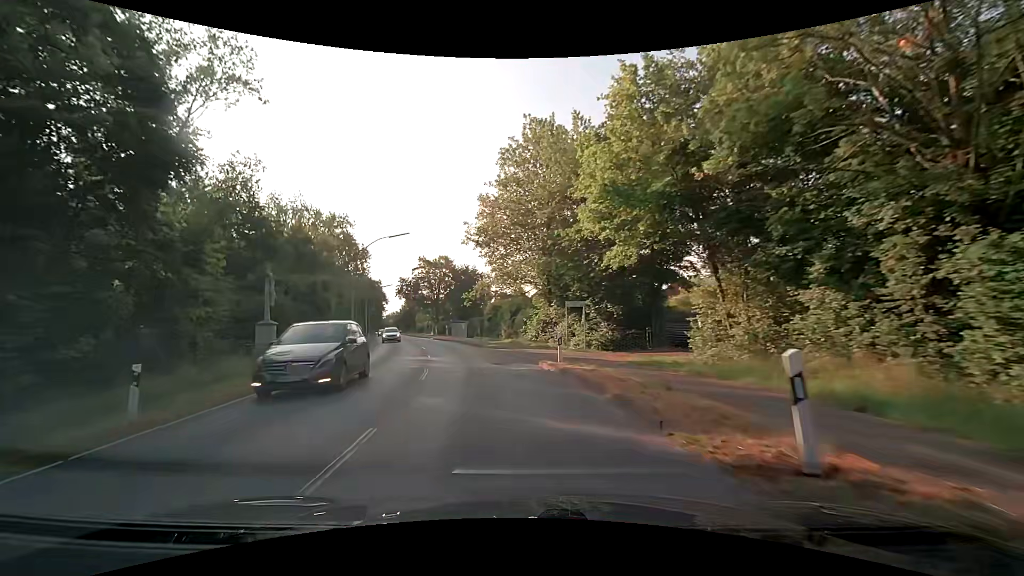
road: secondary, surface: asphalt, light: Day
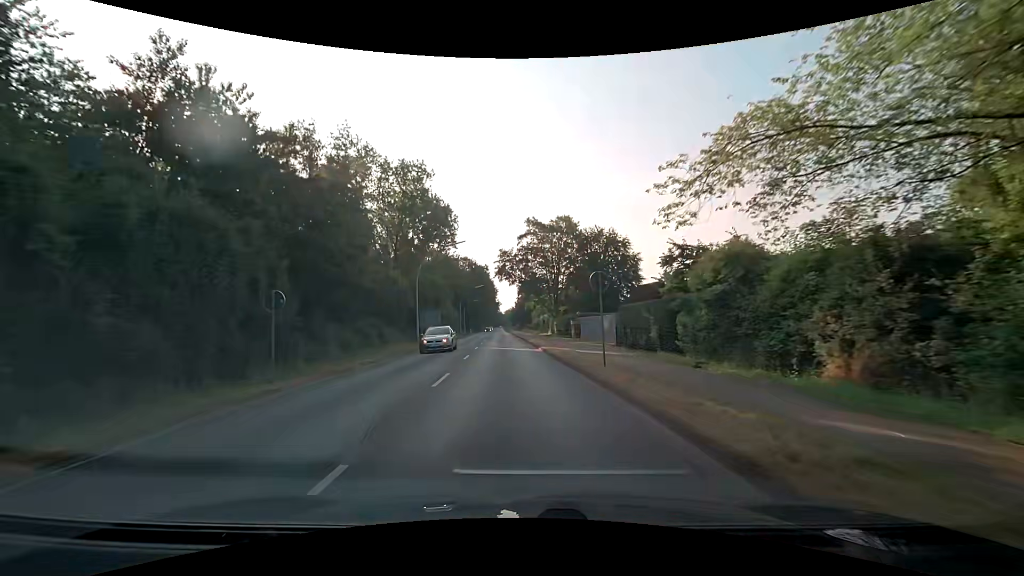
(-5.8, +37.7) m; -14°
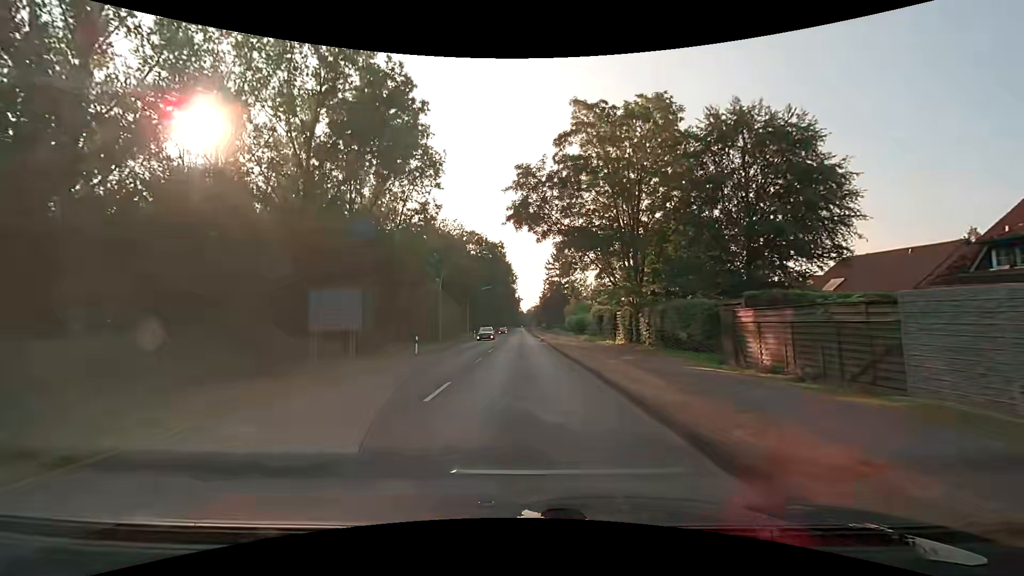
(-1.5, +38.3) m; -2°
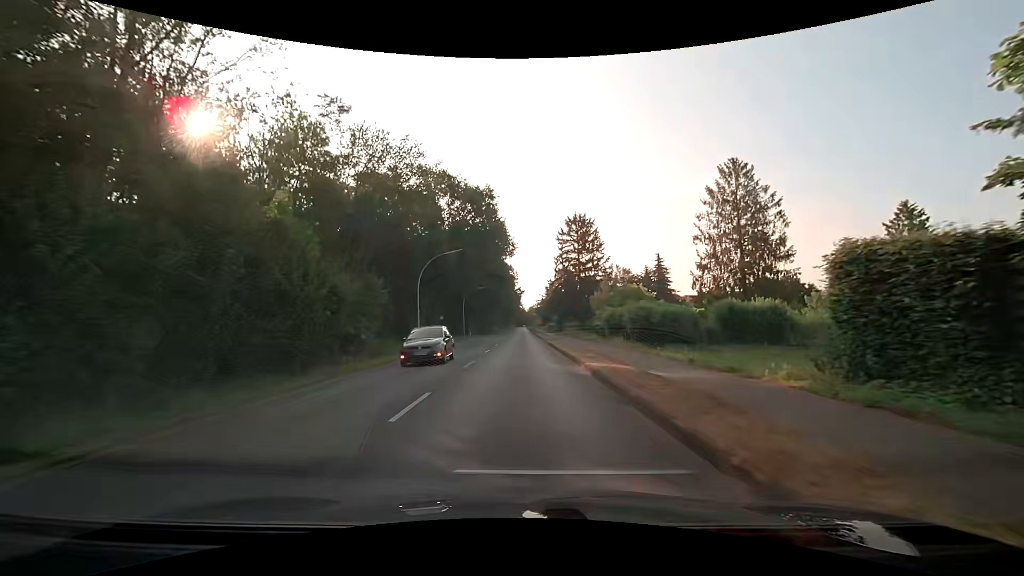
(-0.5, +38.3) m; -1°
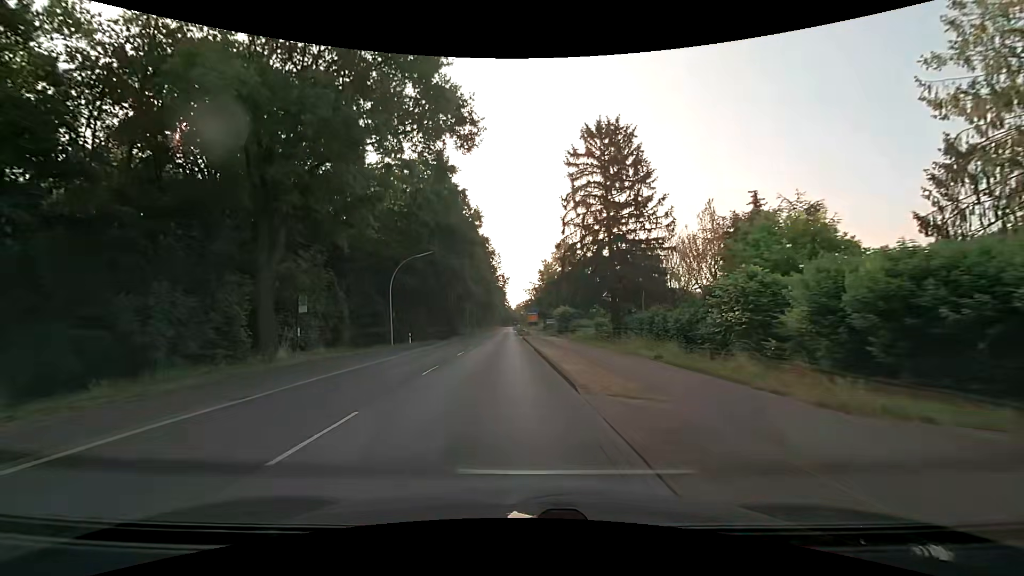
(+0.9, +38.3) m; +3°
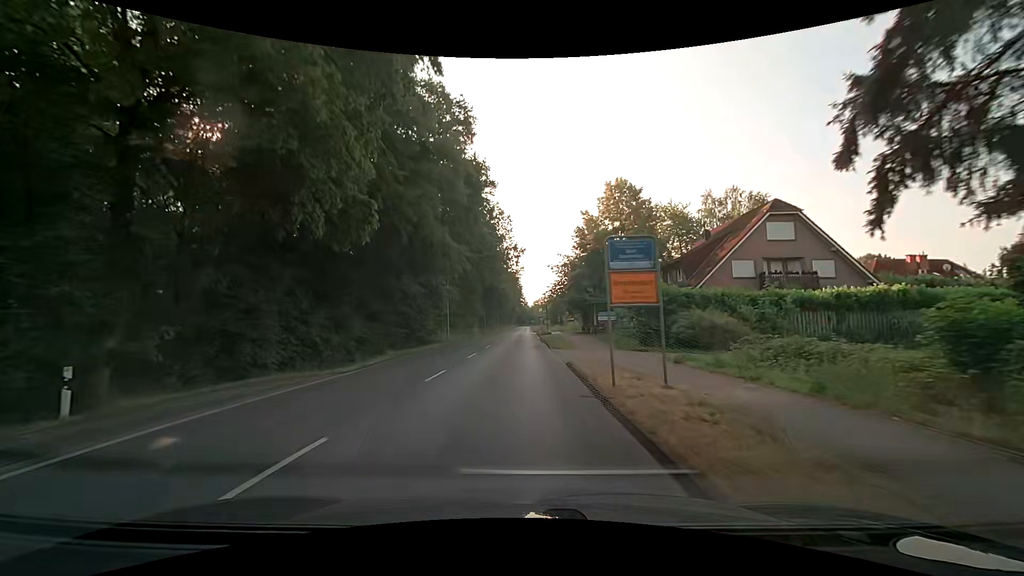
(-1.2, +38.3) m; -2°
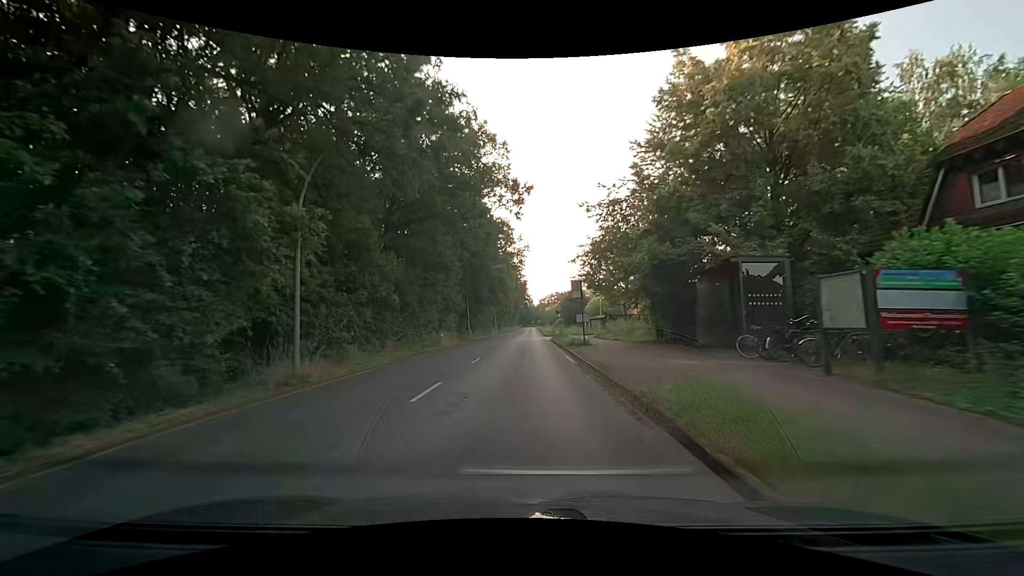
(-0.2, +30.7) m; -1°
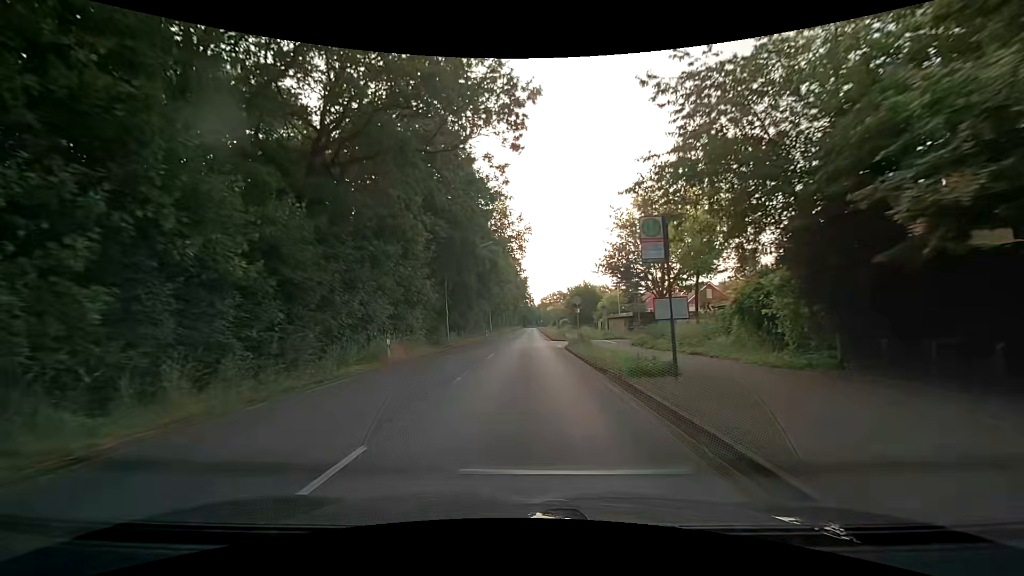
(+0.1, +15.3) m; +1°
(0, +10) (0, +20) (0, +30) (0, +40) (0, +50) (0, +60) (0, +70) (+1, +80) (+1, +90) (+1, +100) m
